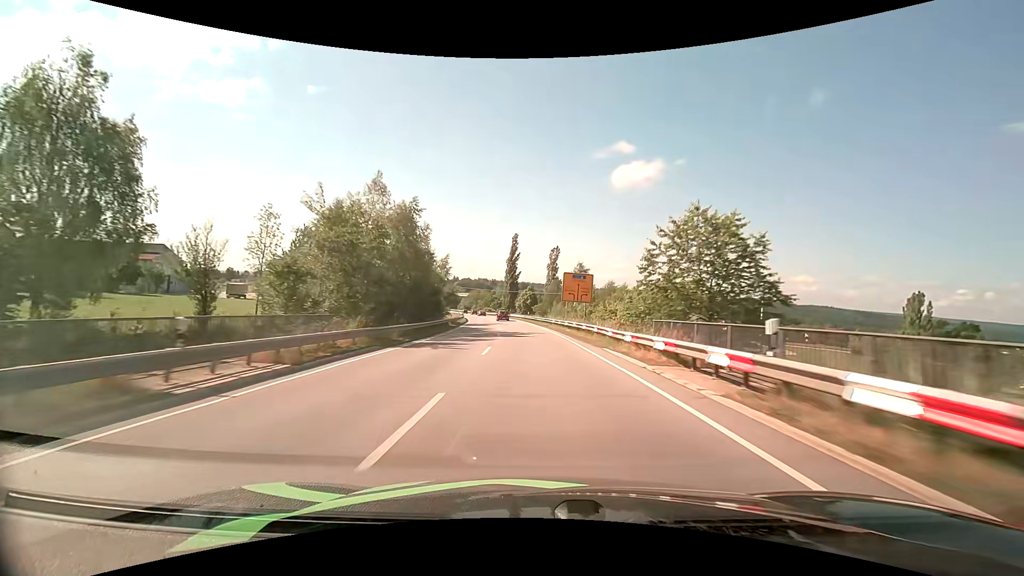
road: primary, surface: asphalt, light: Day
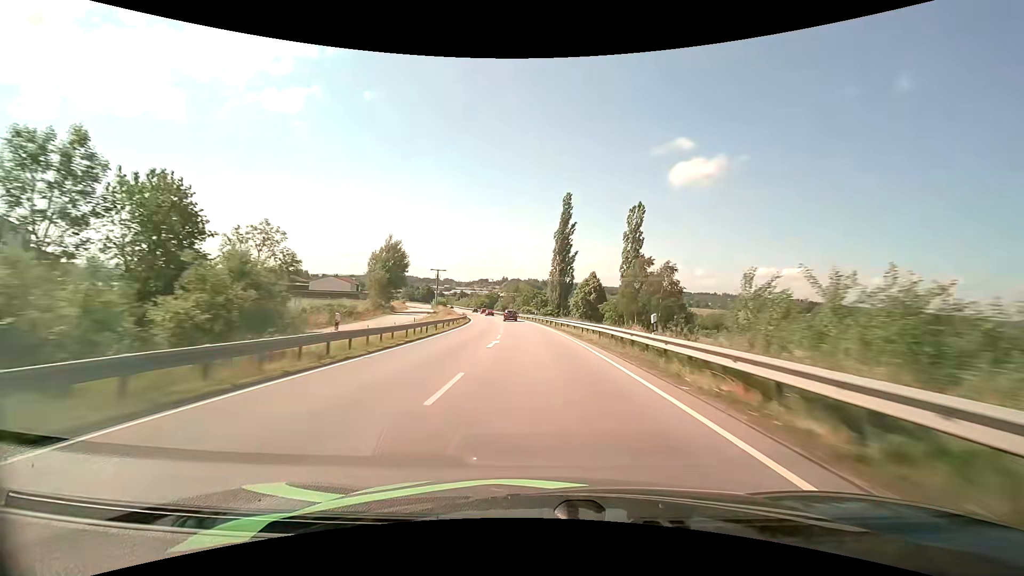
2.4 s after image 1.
(-2.9, +57.8) m; -6°
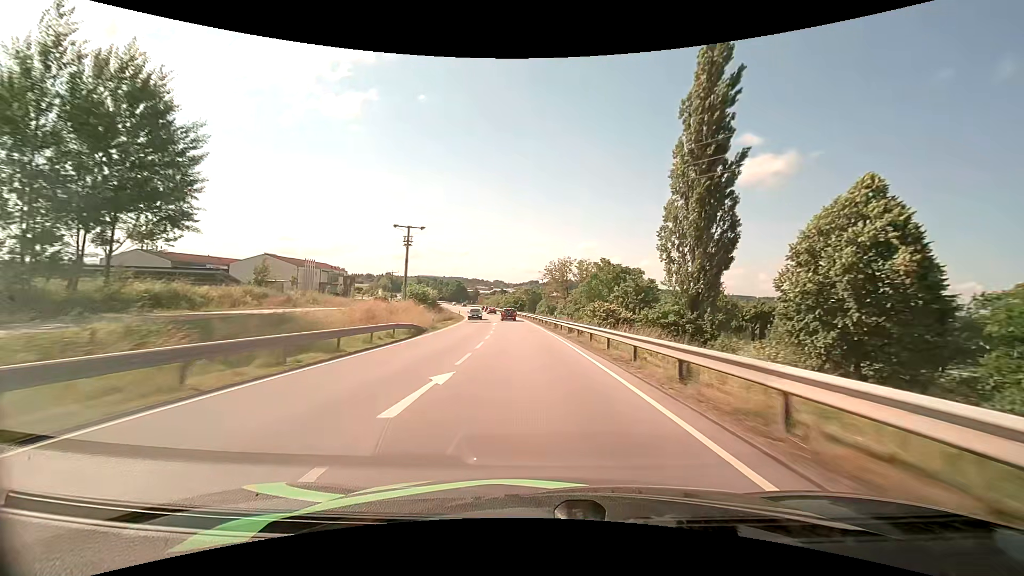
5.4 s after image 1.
(-3.2, +66.7) m; -6°
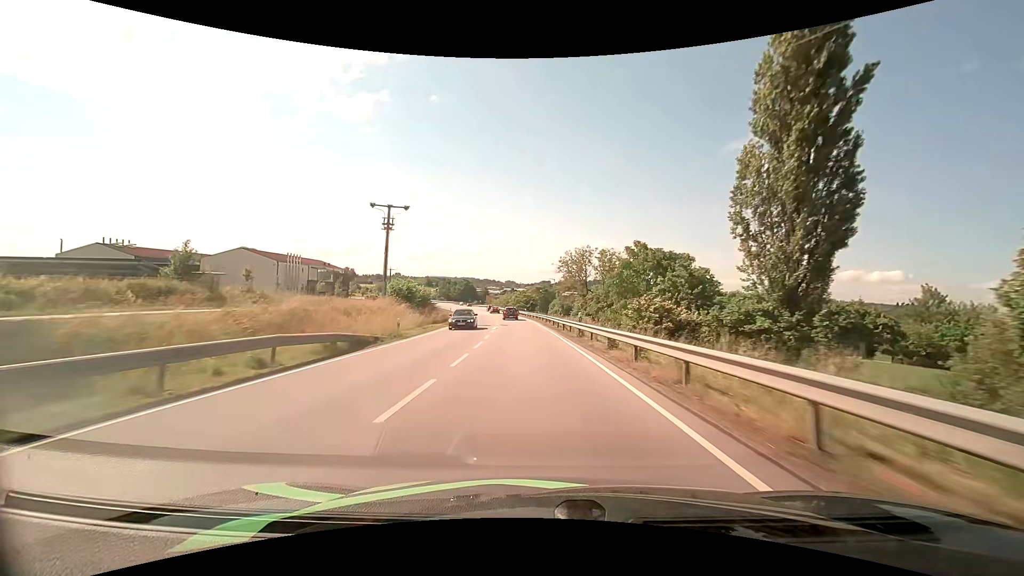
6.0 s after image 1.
(-0.1, +12.5) m; -1°
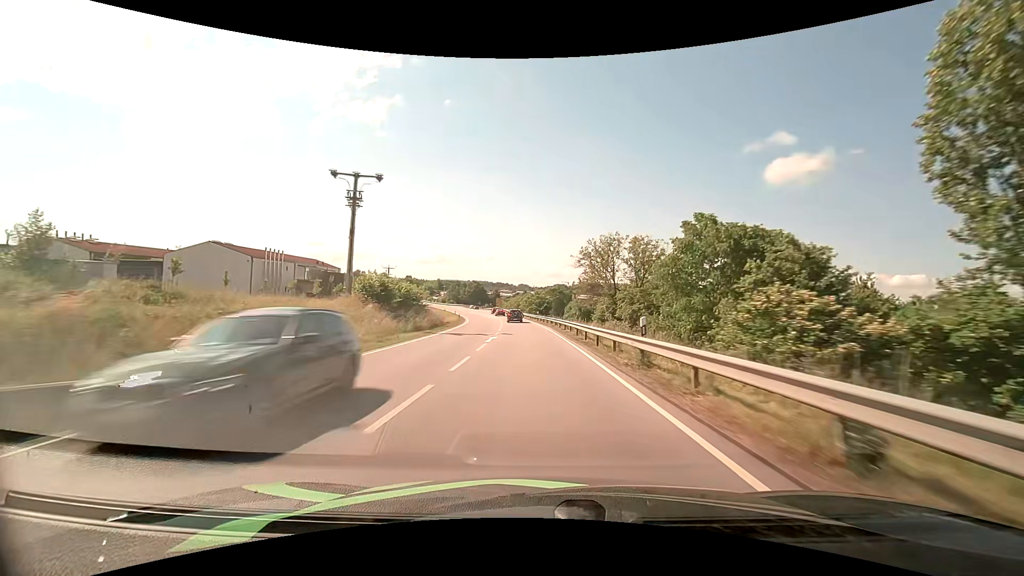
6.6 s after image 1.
(-0.2, +12.5) m; -1°
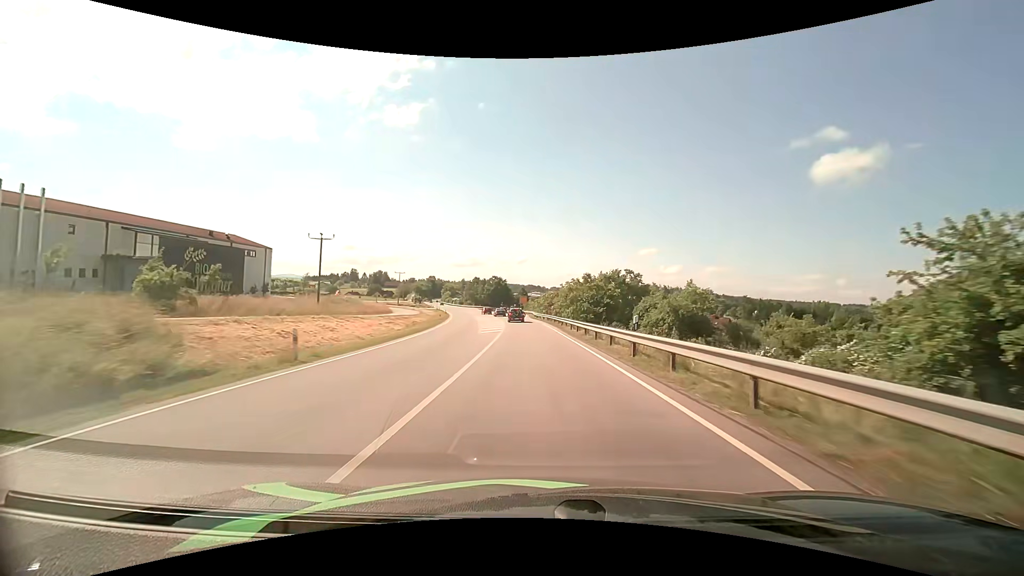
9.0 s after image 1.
(-1.9, +49.0) m; -4°
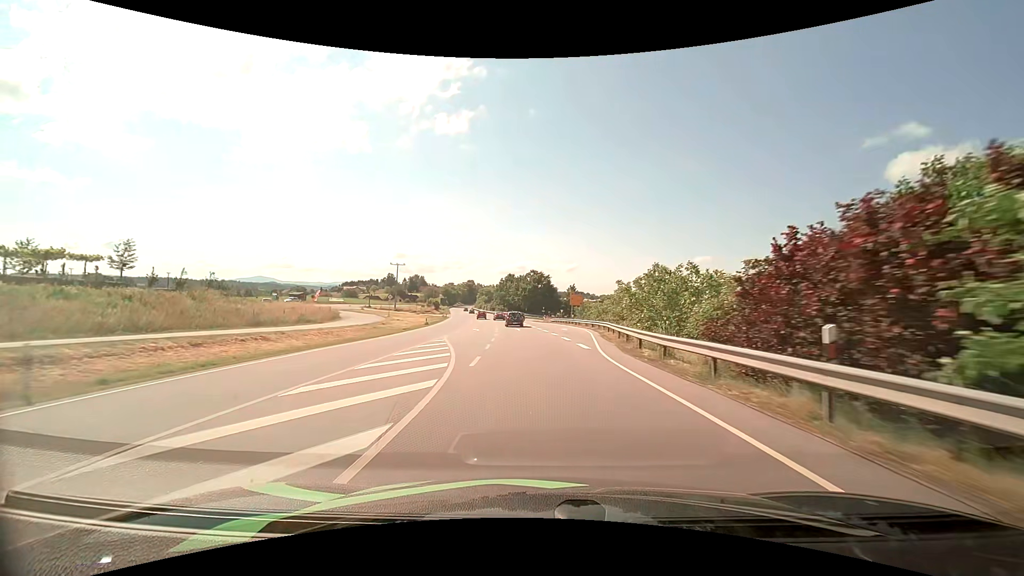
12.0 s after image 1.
(-2.2, +55.9) m; -5°
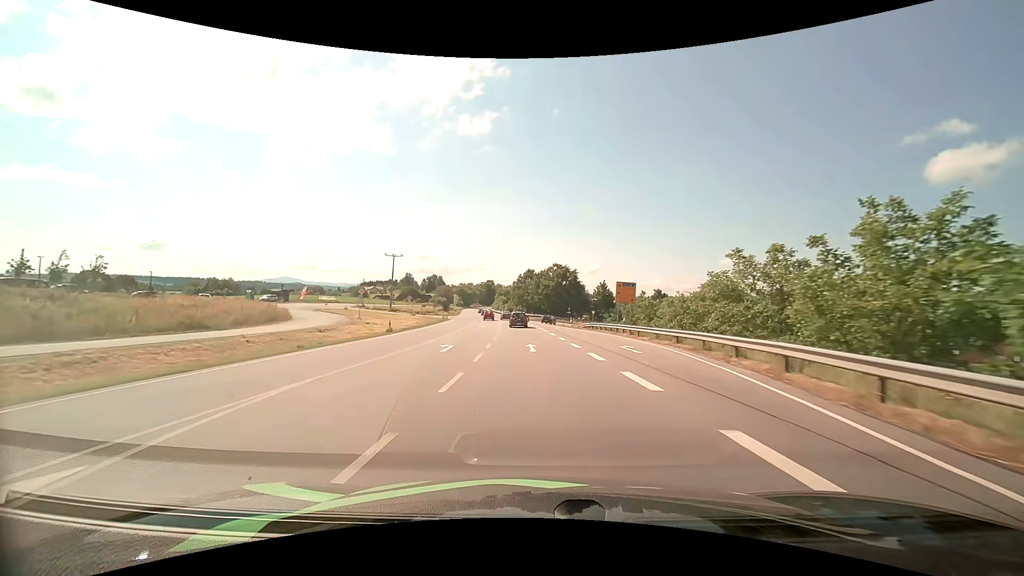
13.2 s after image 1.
(-0.5, +22.1) m; -3°
(0, +10) (0, +20) (-1, +30) (-1, +40) (-2, +50) (-3, +60) (-4, +70) (-5, +80) (-5, +90) (-6, +100) m
